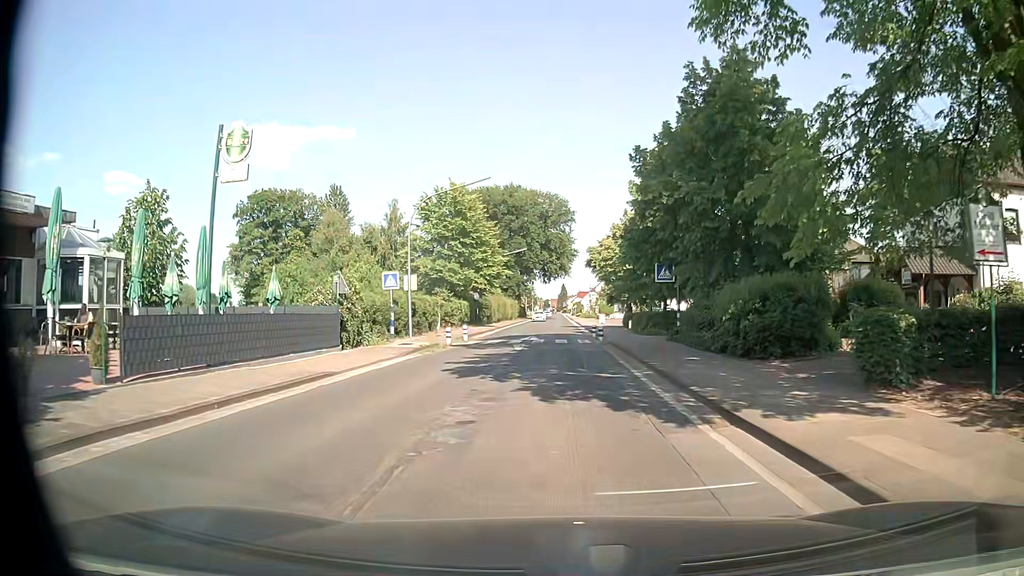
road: secondary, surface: asphalt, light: Day
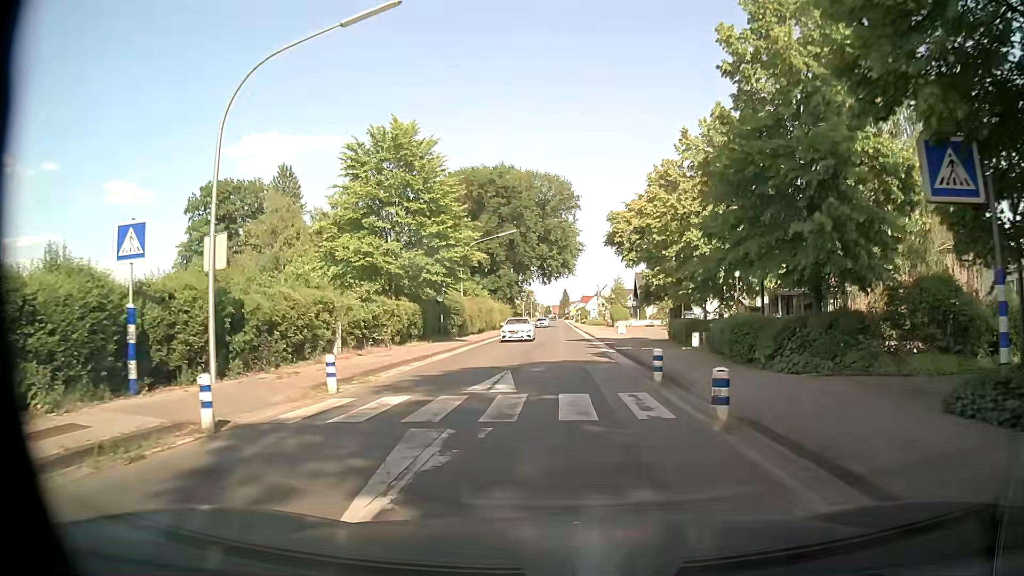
(+0.1, +20.4) m; 0°
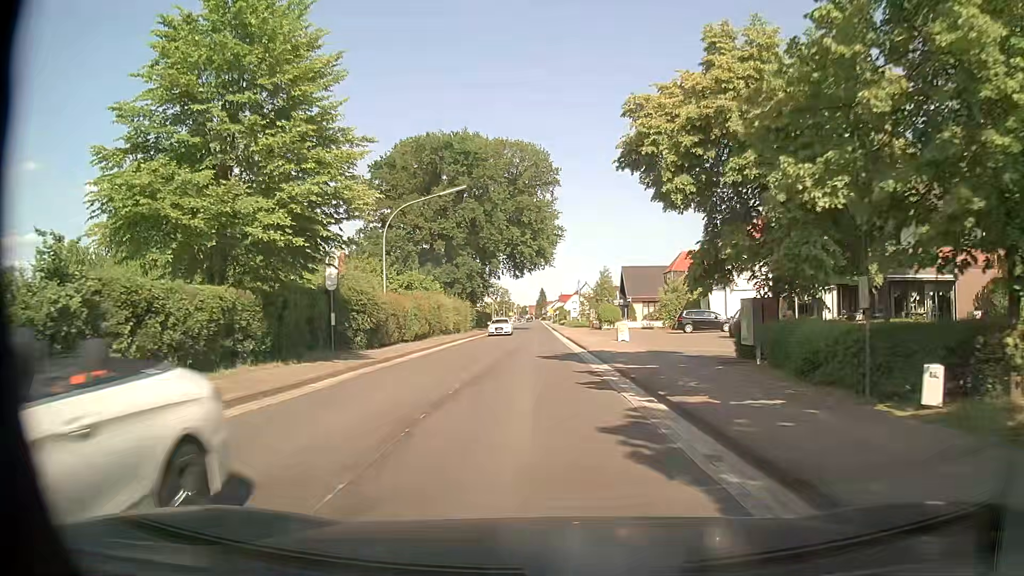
(+0.4, +17.4) m; +3°
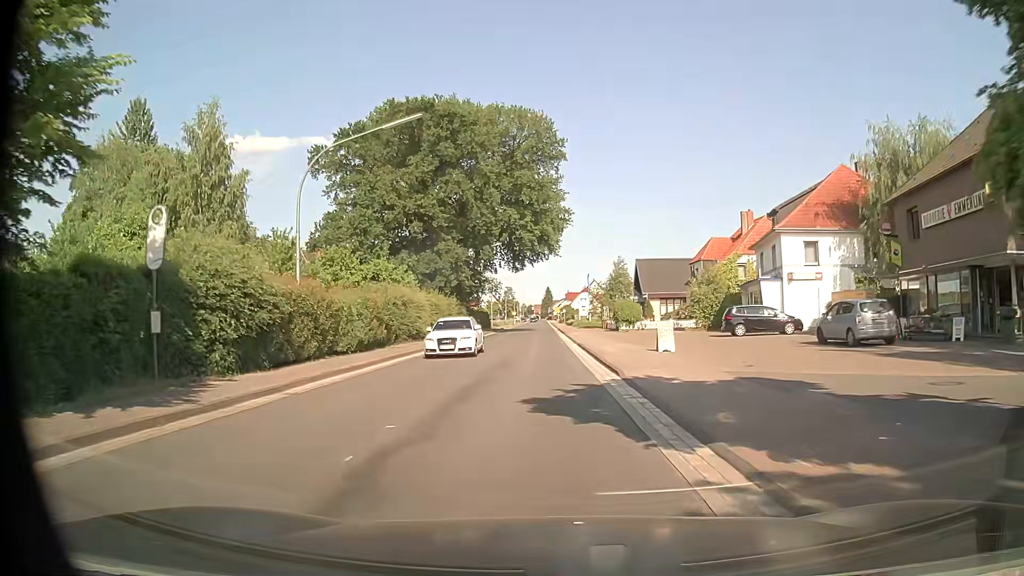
(-0.1, +12.5) m; -1°
(0, +10) (0, +20) (0, +30) (0, +40) (-1, +50) (-1, +60) (-1, +70) (-1, +80) (-1, +90) (-2, +100) m
